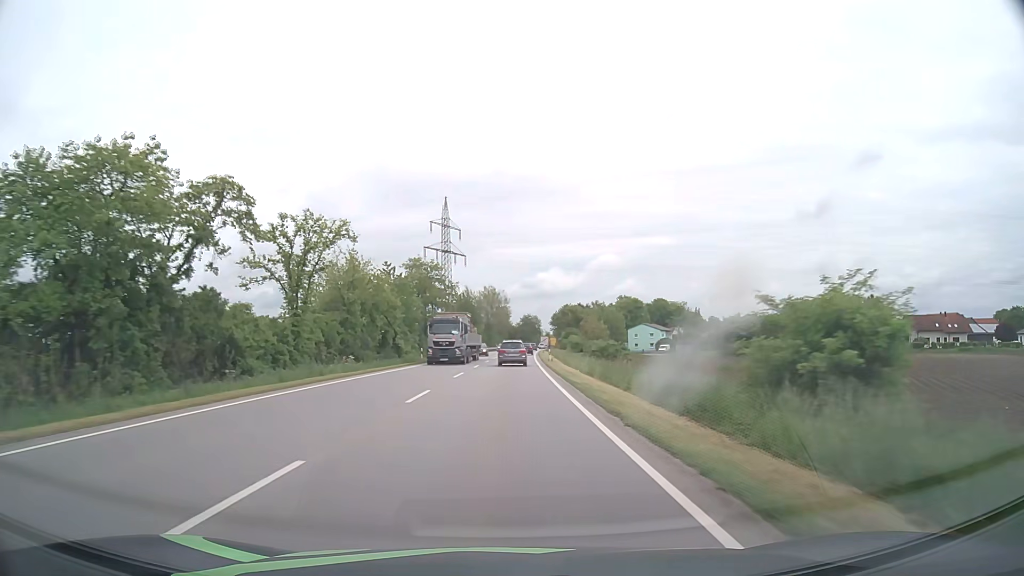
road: primary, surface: asphalt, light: Day
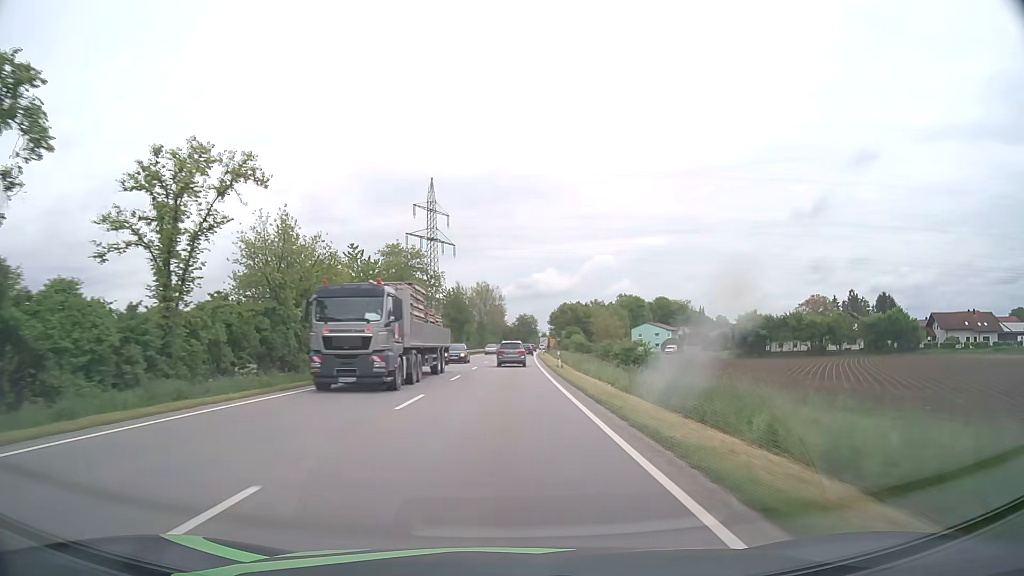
(0.0, +13.4) m; 0°
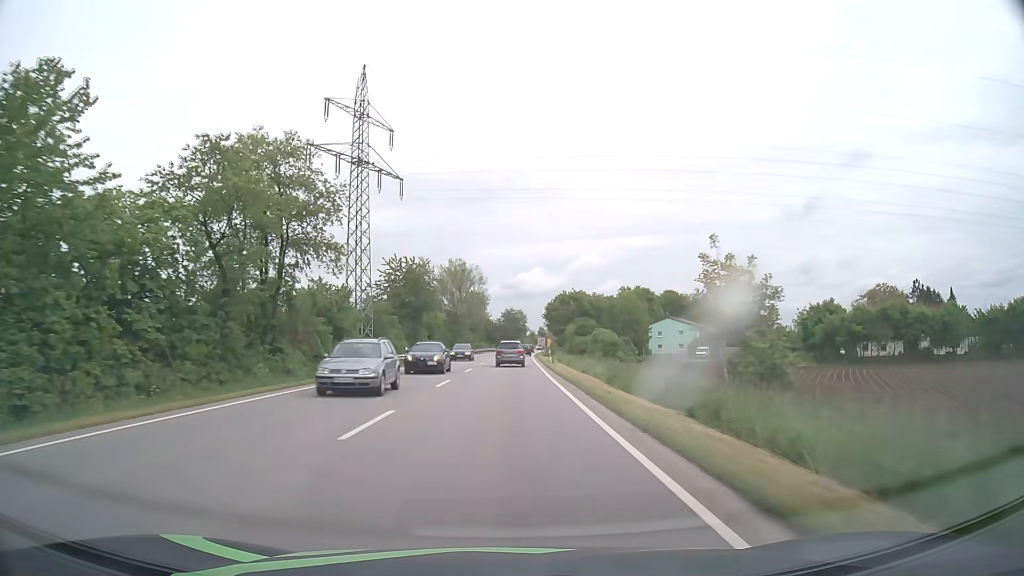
(+0.4, +40.2) m; +1°
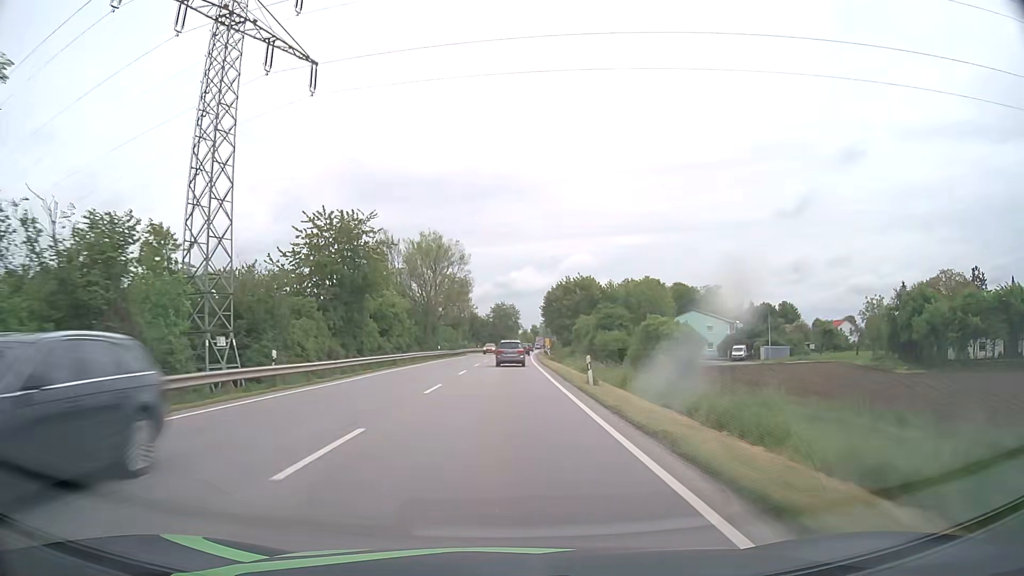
(+0.2, +26.7) m; +1°
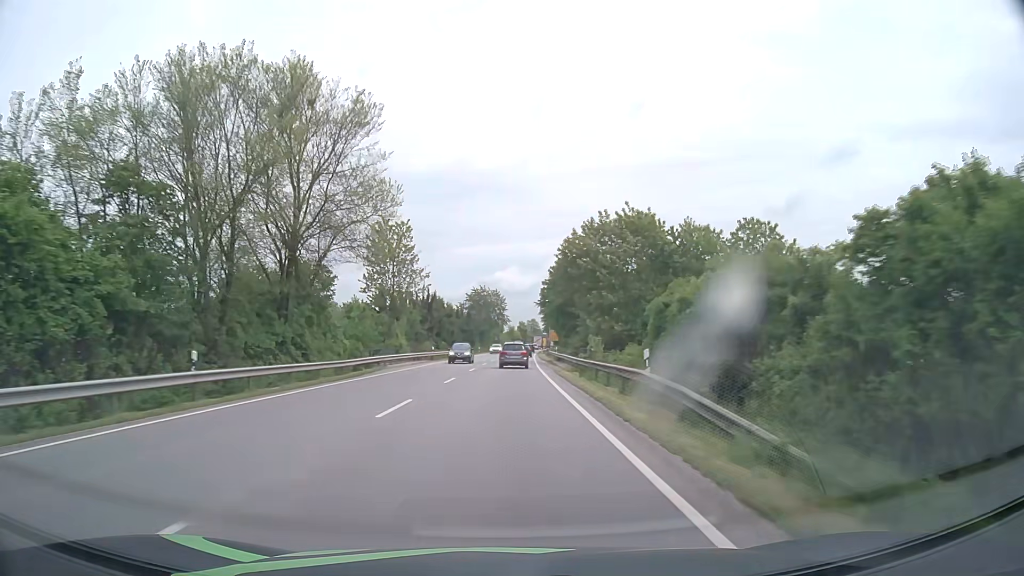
(+0.7, +53.5) m; +1°
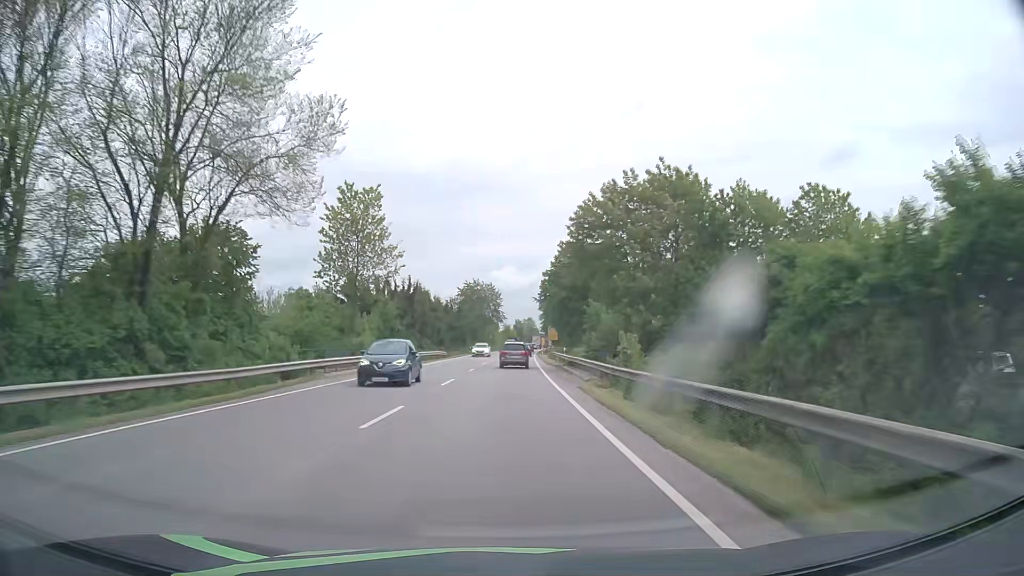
(0.0, +13.4) m; 0°
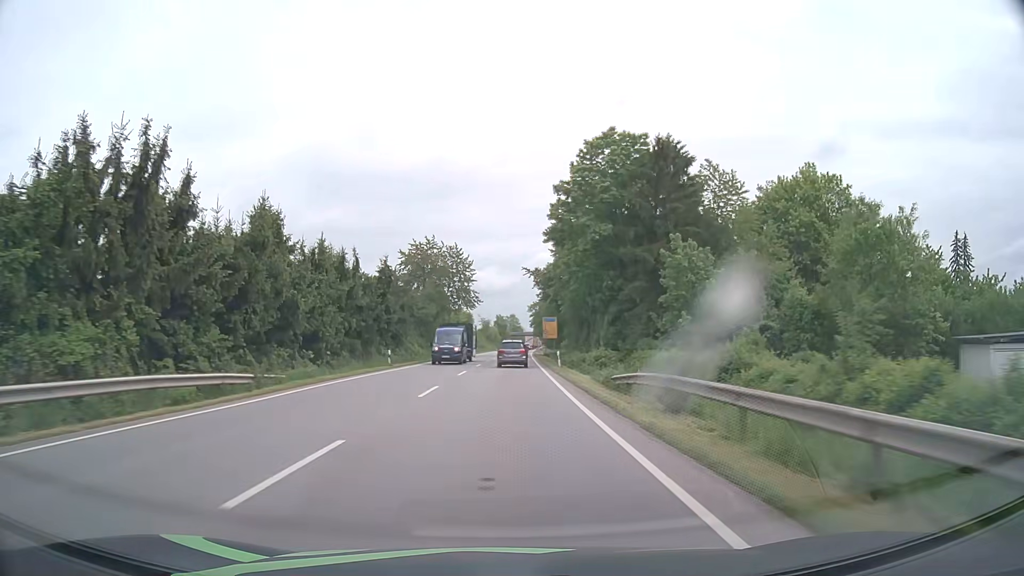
(+0.8, +53.0) m; +2°
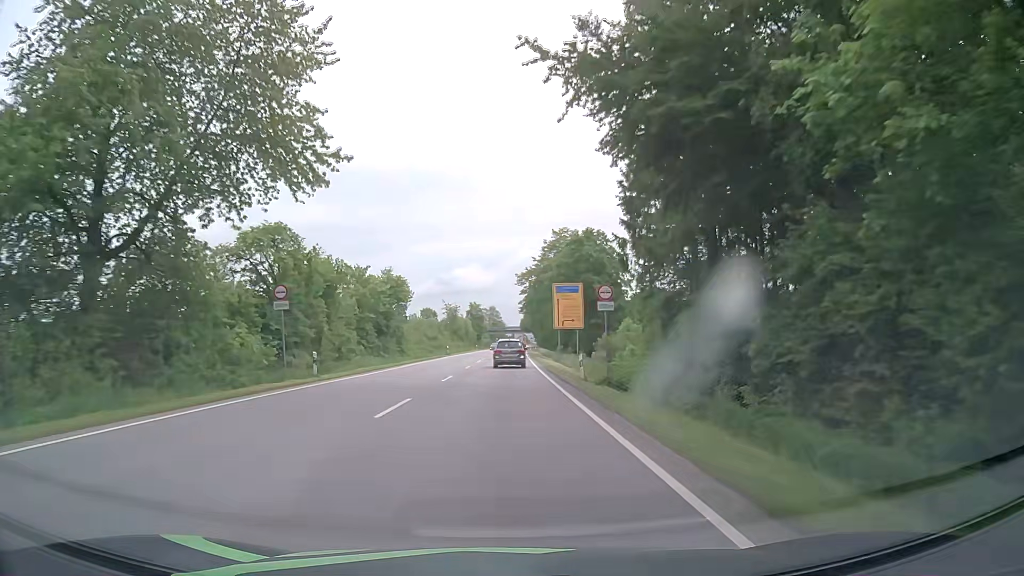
(+1.0, +64.4) m; +2°
(0, +10) (0, +20) (0, +30) (0, +40) (0, +50) (0, +60) (0, +70) (+1, +80) (+1, +90) (+1, +100) m
